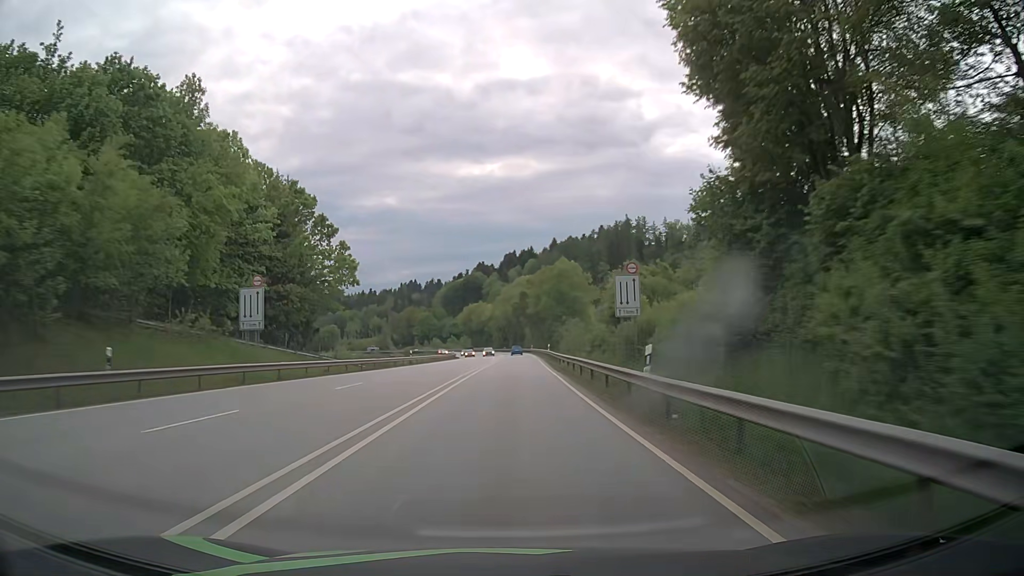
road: primary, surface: asphalt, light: Day
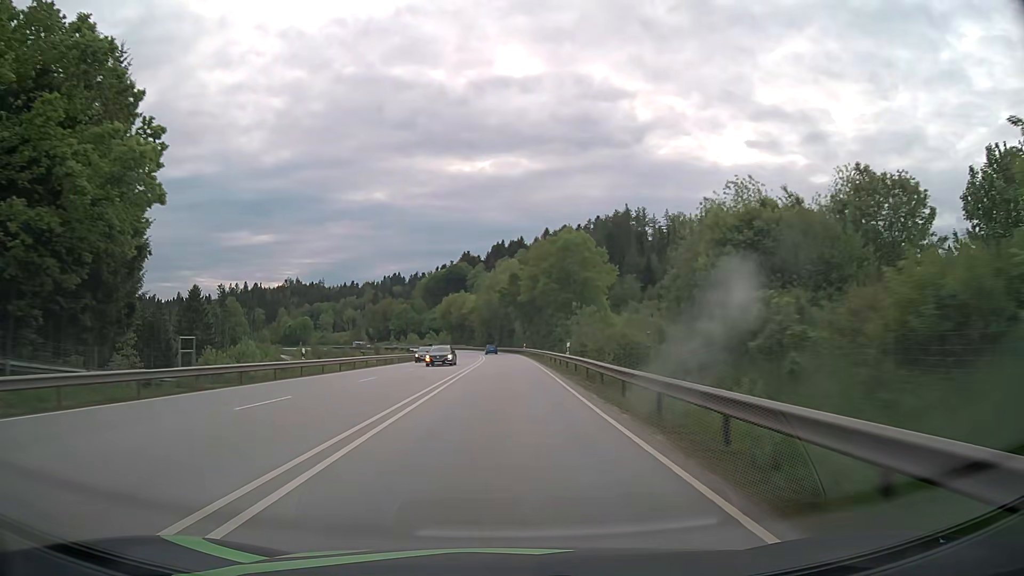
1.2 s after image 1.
(+0.4, +31.7) m; +1°
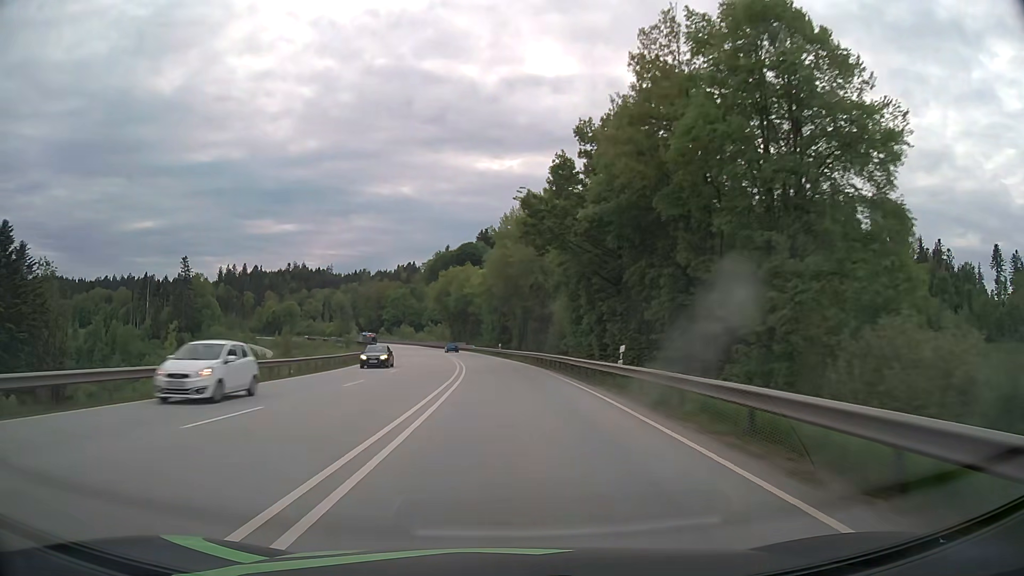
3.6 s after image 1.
(-0.4, +63.4) m; -2°
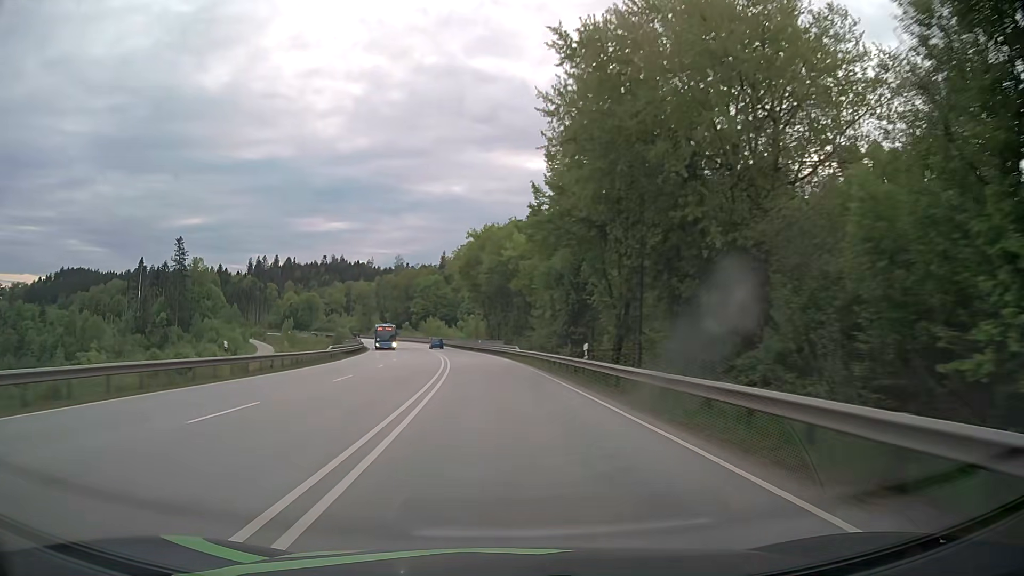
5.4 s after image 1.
(-1.6, +47.6) m; -4°
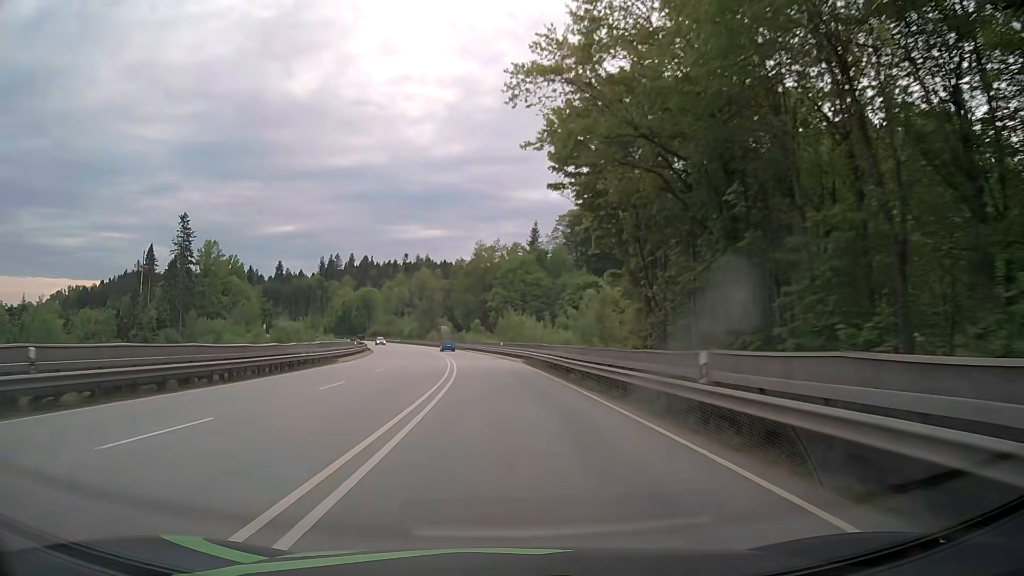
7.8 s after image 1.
(-4.3, +63.1) m; -8°
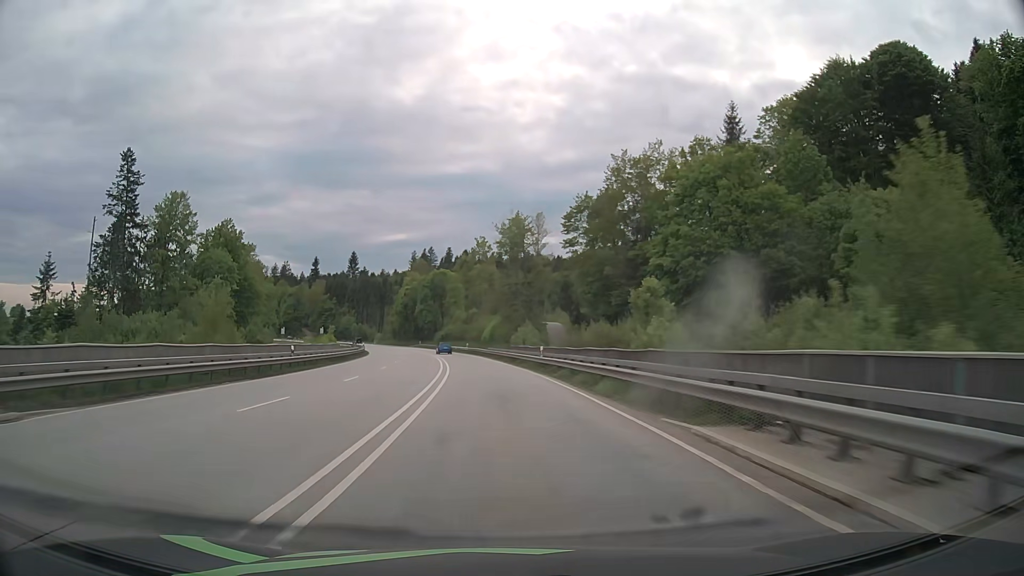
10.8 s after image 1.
(-6.2, +78.7) m; -9°
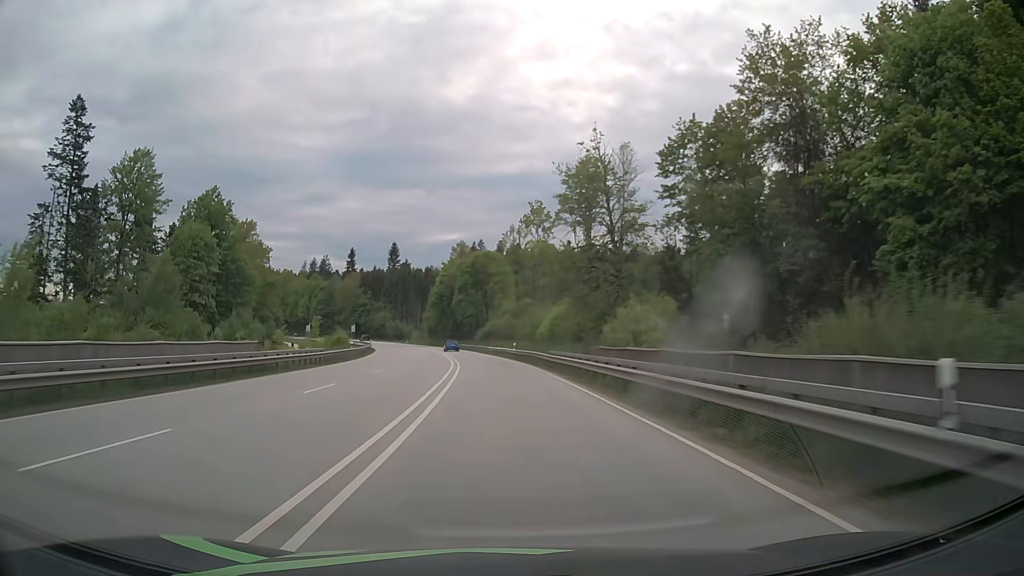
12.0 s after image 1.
(-1.4, +31.5) m; -5°
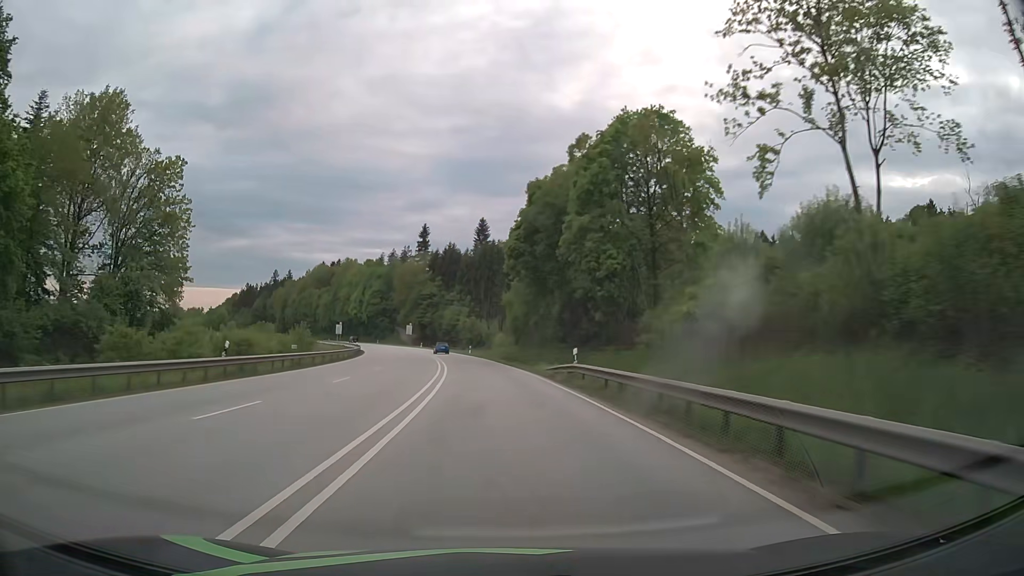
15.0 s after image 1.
(-6.1, +78.7) m; -9°
(0, +10) (0, +20) (-1, +30) (-2, +40) (-3, +50) (-4, +60) (-5, +70) (-7, +80) (-9, +89) (-11, +99) m
